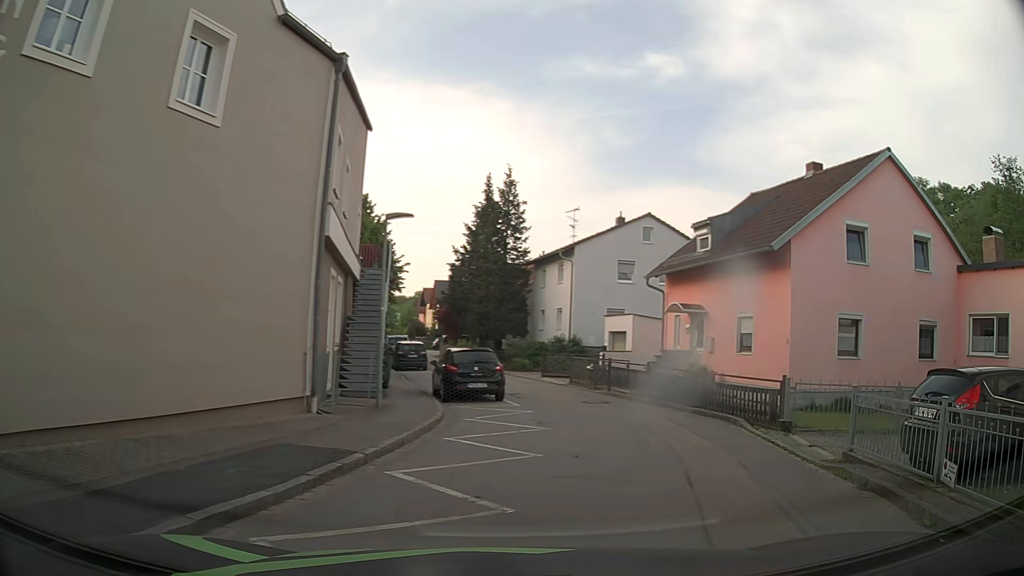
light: Day
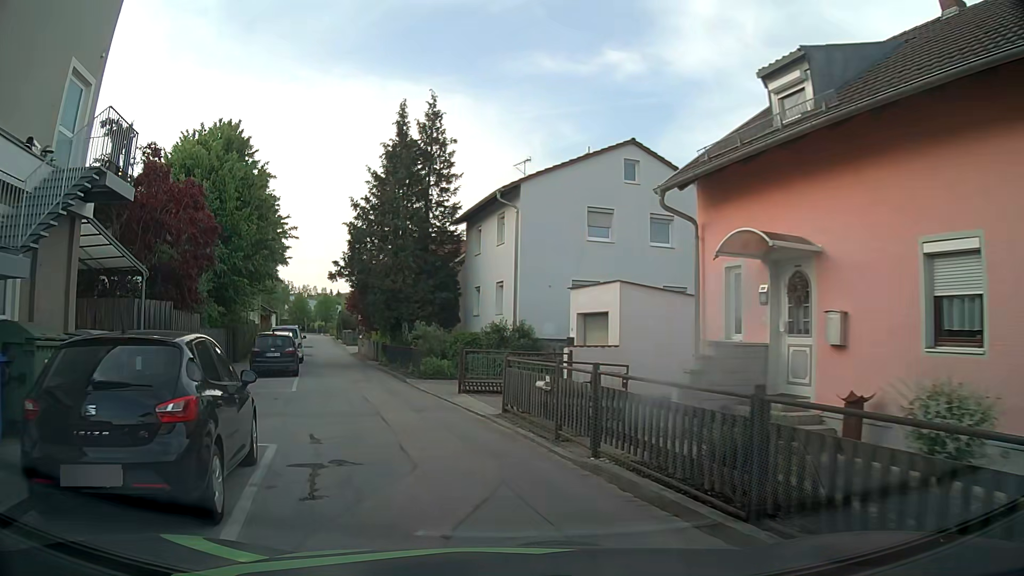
(+1.5, +13.8) m; +1°
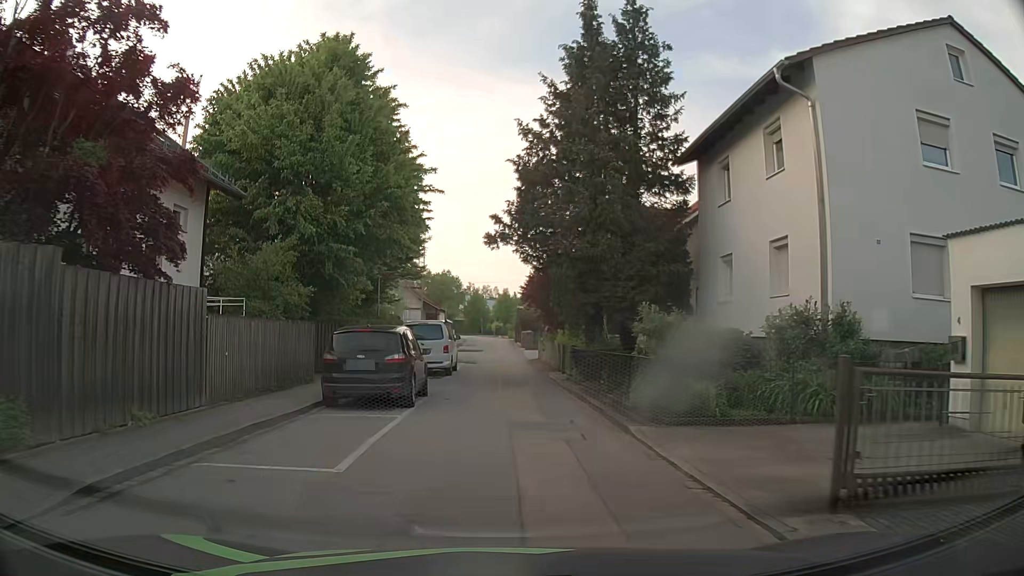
(-1.6, +11.9) m; -13°
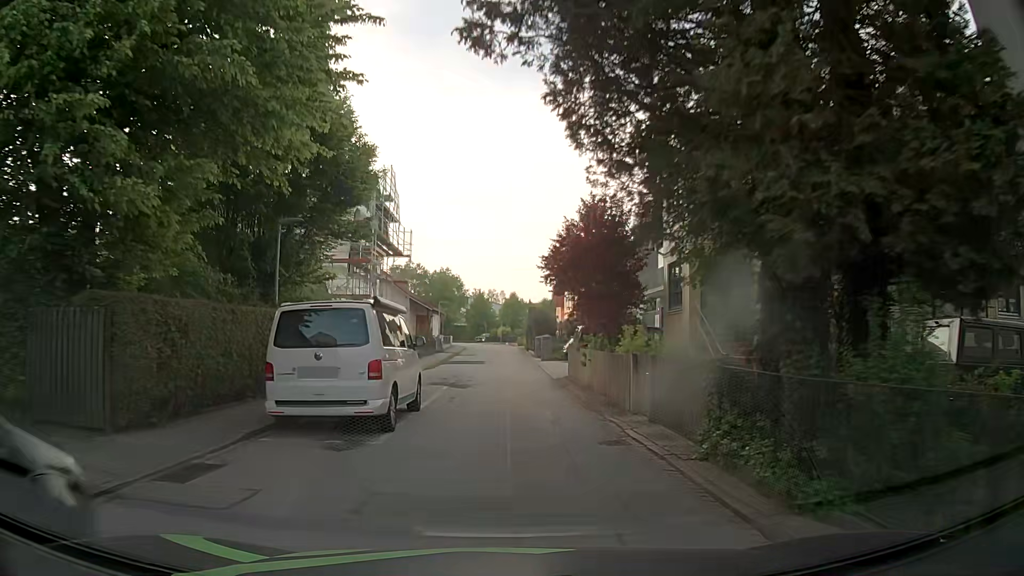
(-0.4, +14.5) m; -2°
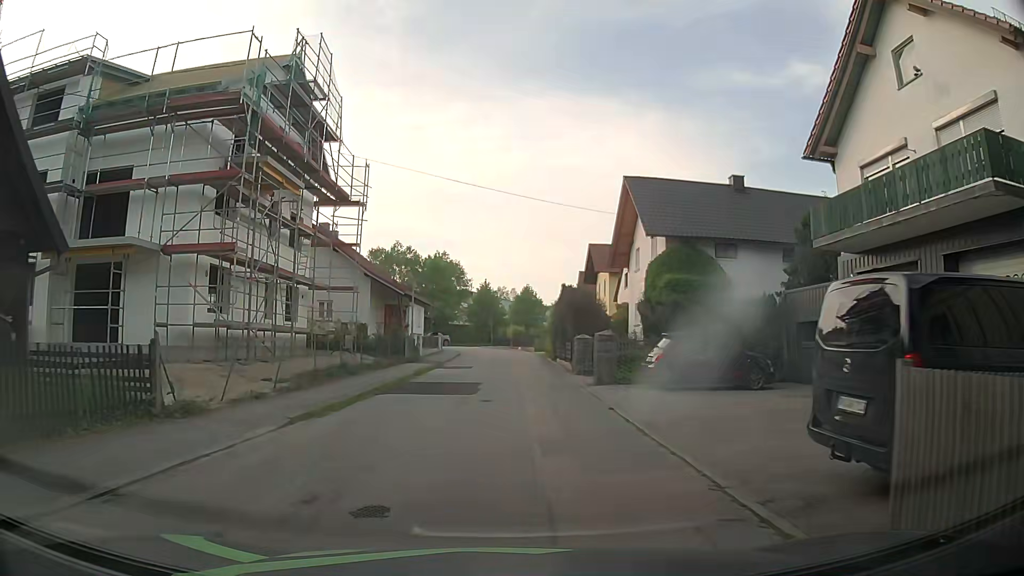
(-0.1, +20.6) m; -1°
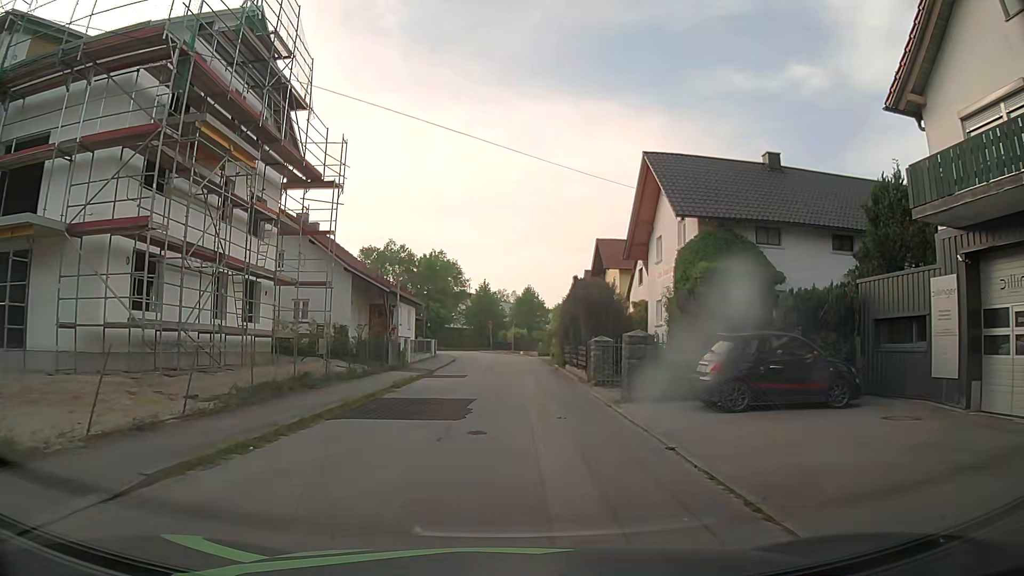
(0.0, +4.8) m; 0°
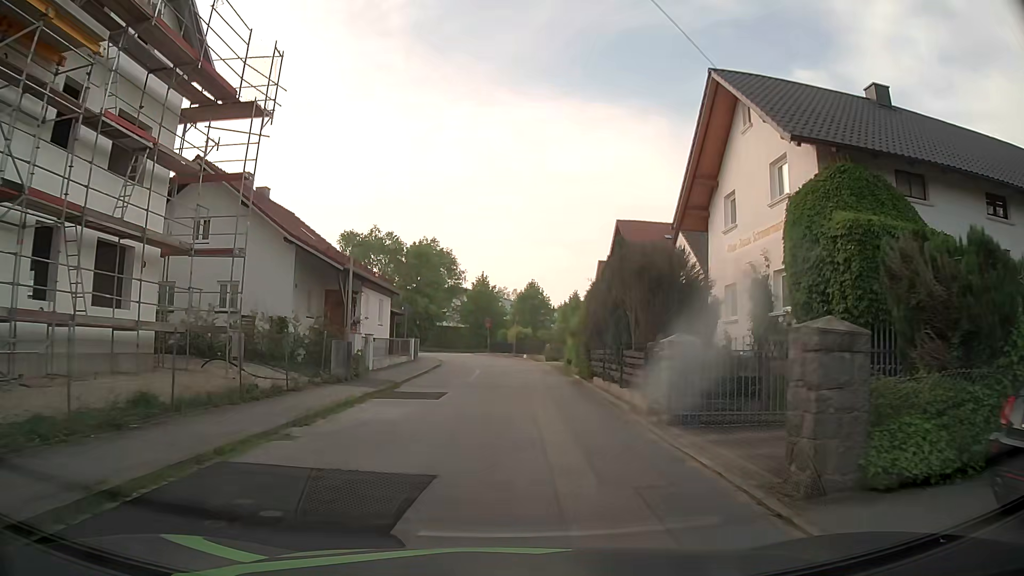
(-0.1, +9.3) m; -1°
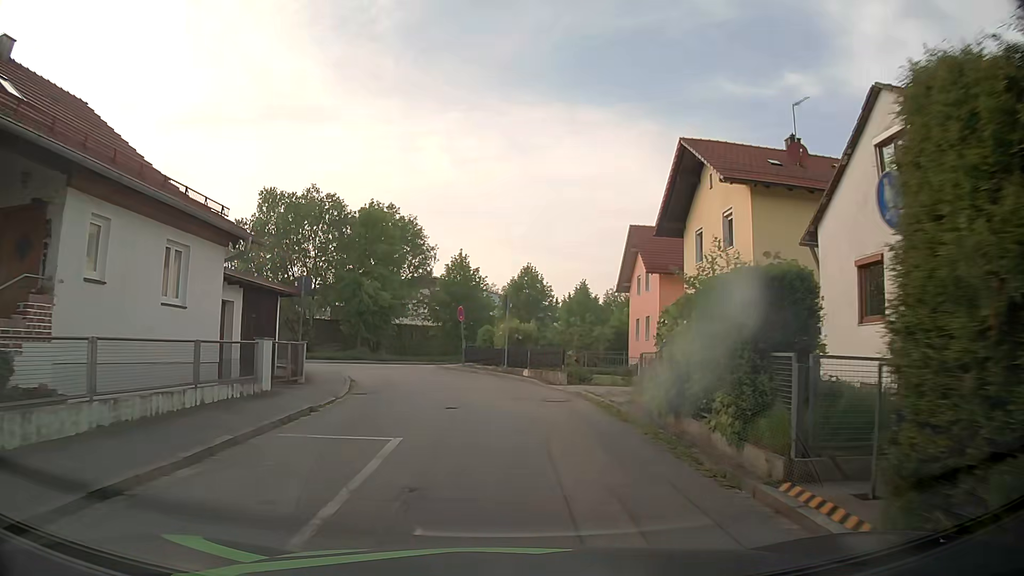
(+0.3, +19.1) m; +2°
(0, +10) (-2, +20) (-7, +28) (-16, +32) (-24, +39) (-23, +48) (-17, +56) (-14, +65) (-20, +73) (-28, +79) m
